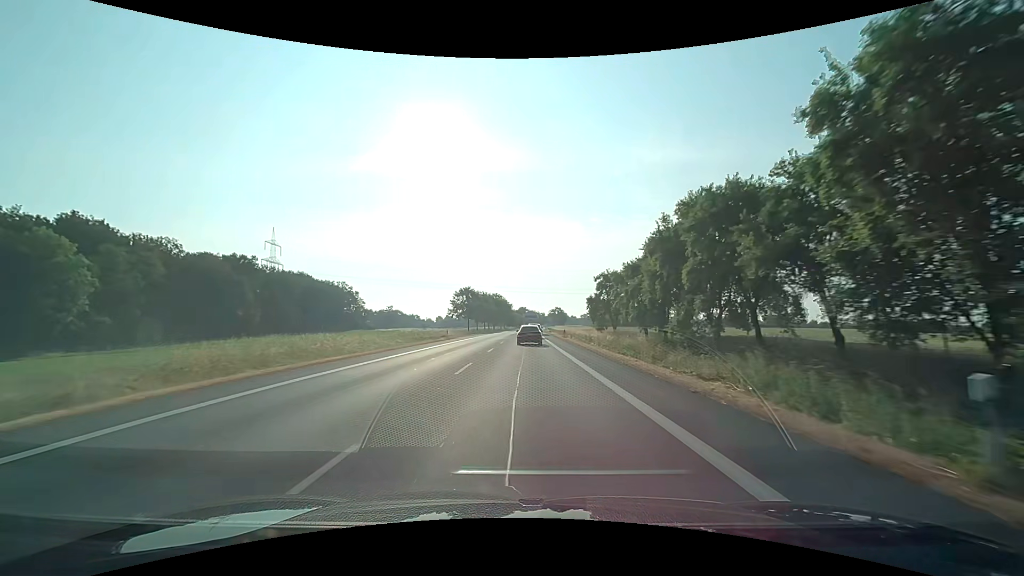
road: primary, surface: asphalt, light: Day
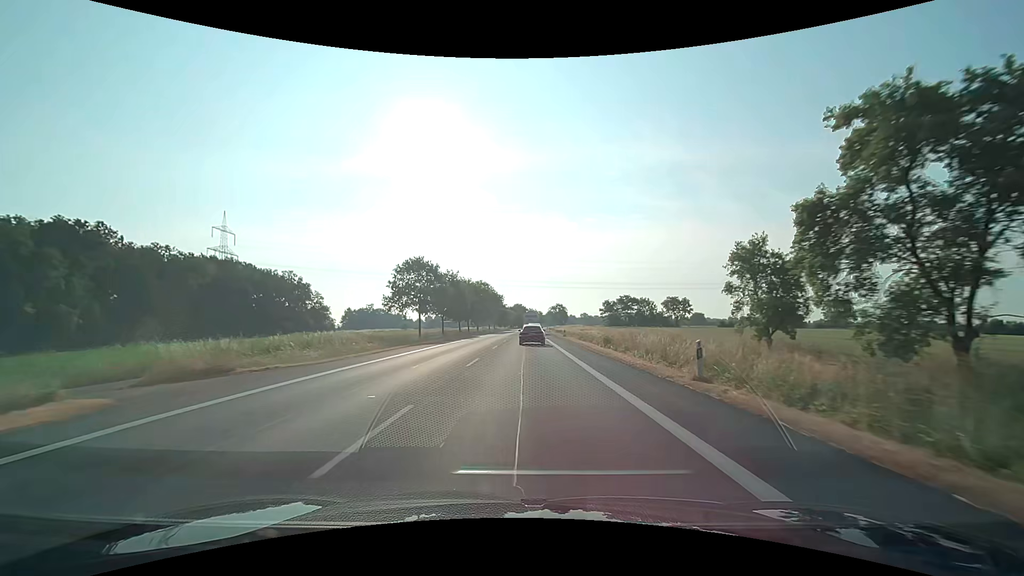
(+0.2, +45.2) m; 0°
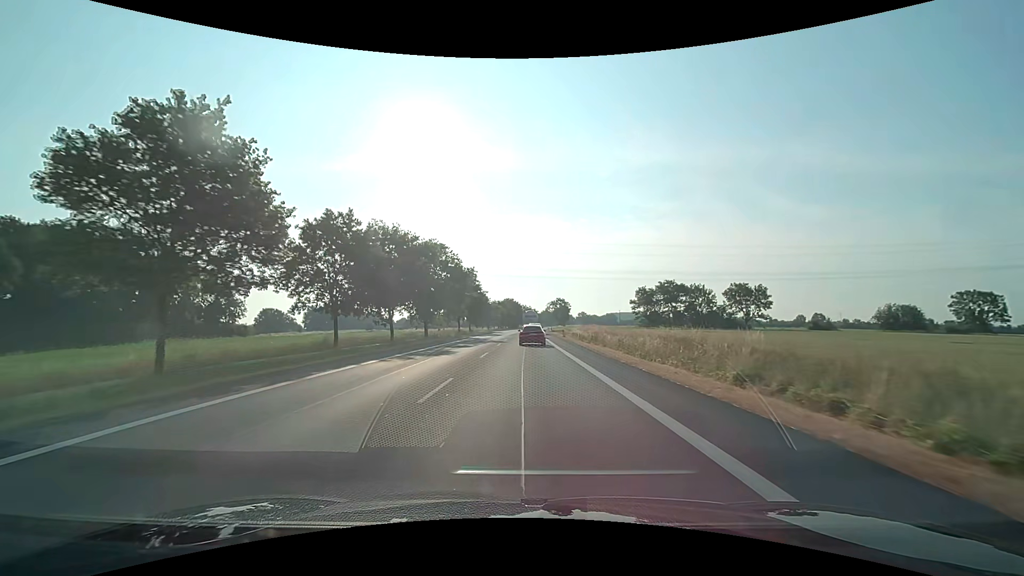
(+0.3, +55.9) m; +1°
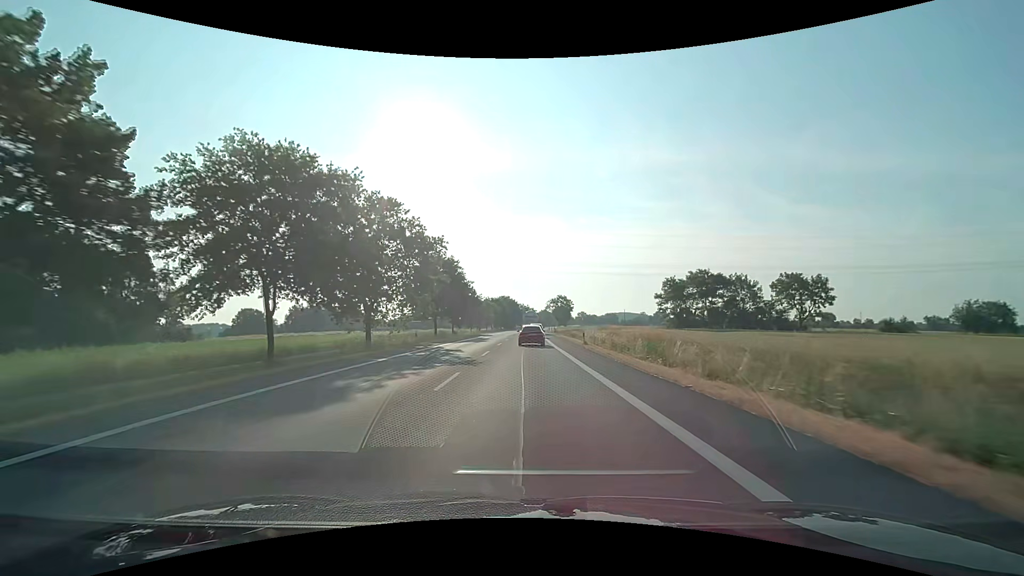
(+0.1, +22.2) m; 0°
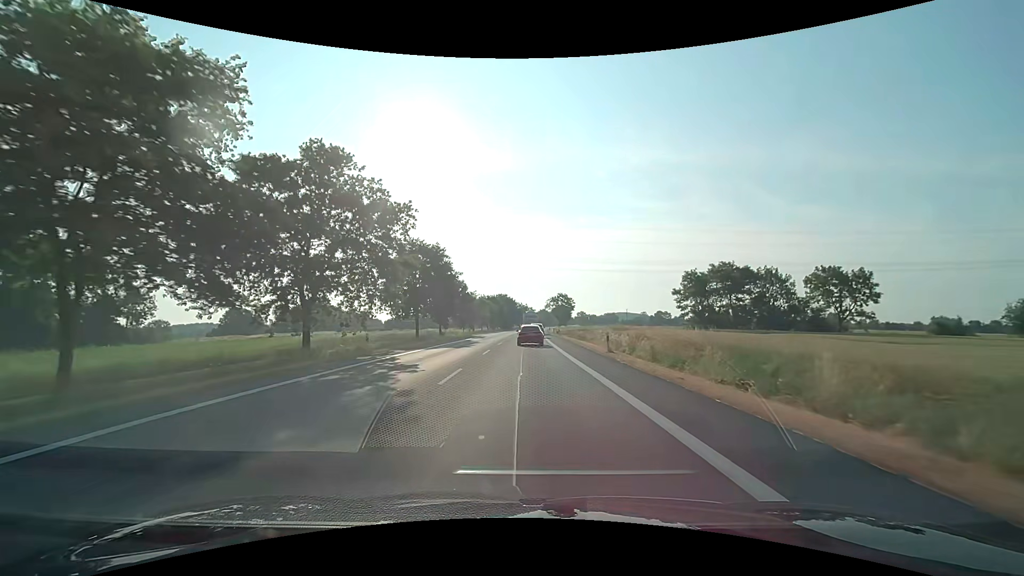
(0.0, +11.1) m; 0°
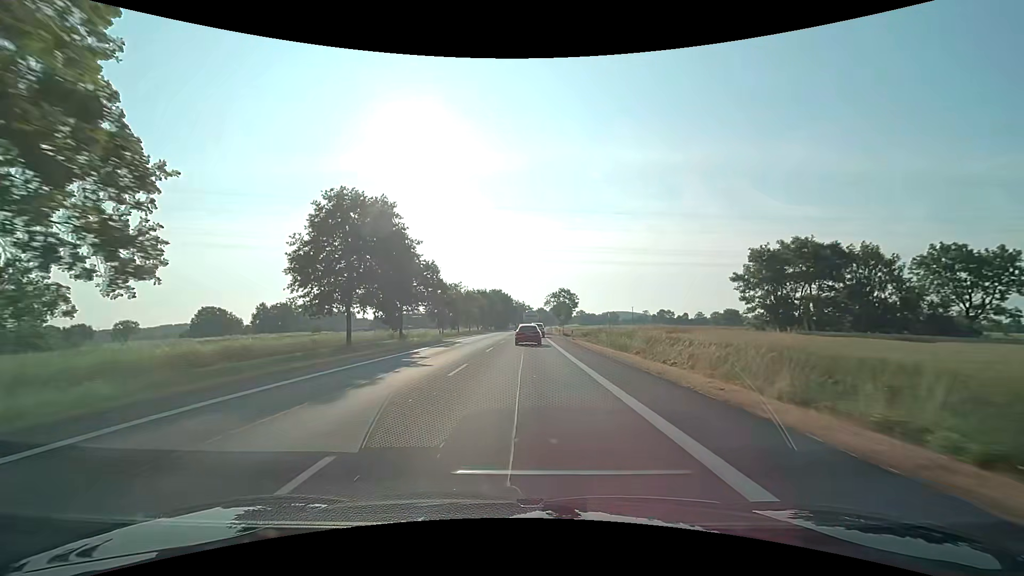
(+0.2, +22.1) m; 0°
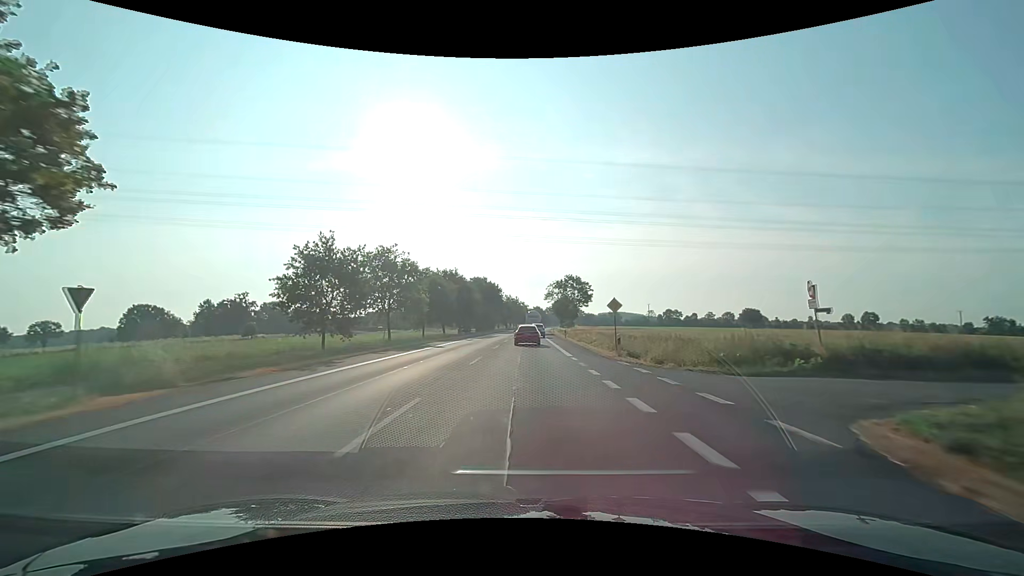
(+0.4, +44.1) m; +1°
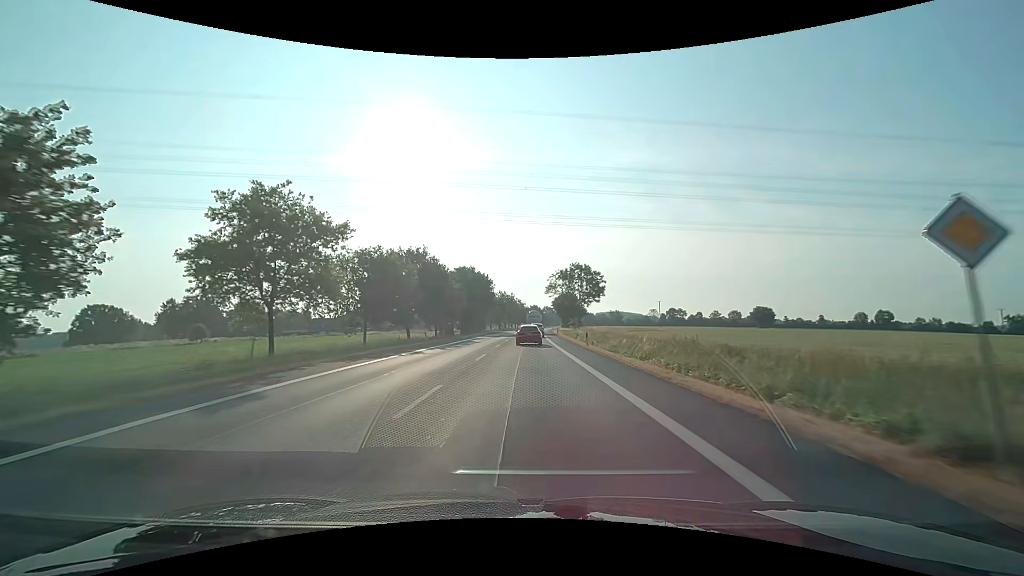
(0.0, +21.9) m; 0°
(0, +10) (0, +20) (0, +30) (0, +40) (+1, +50) (+1, +60) (+1, +70) (+1, +80) (+2, +90) (+2, +100) m
